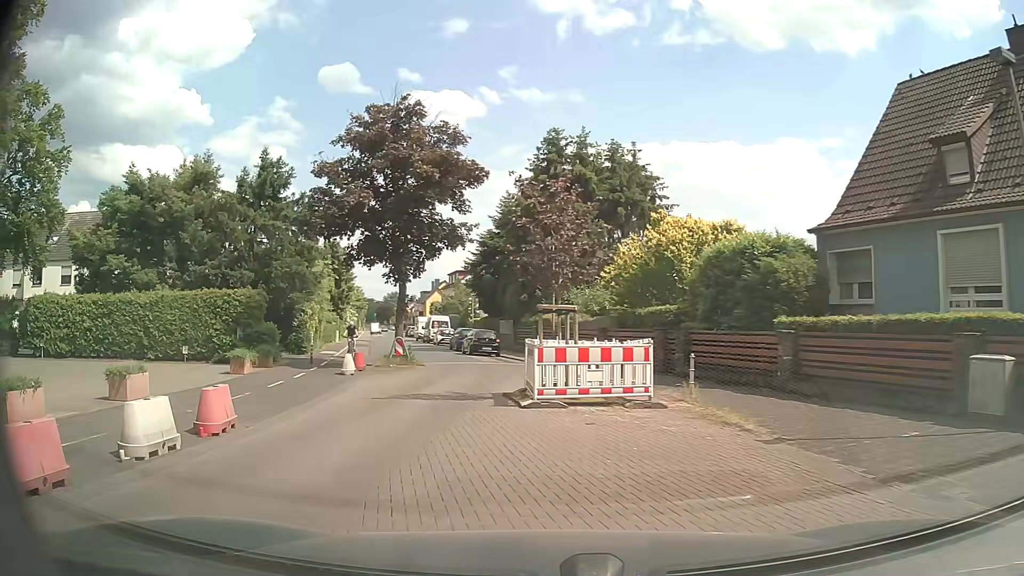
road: residential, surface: asphalt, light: Day
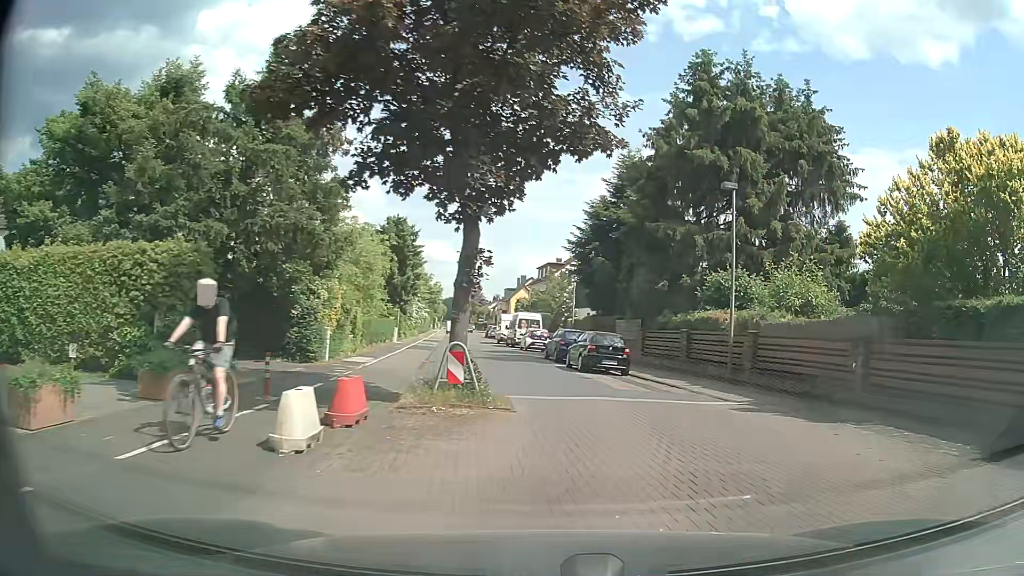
(-2.5, +13.3) m; -7°
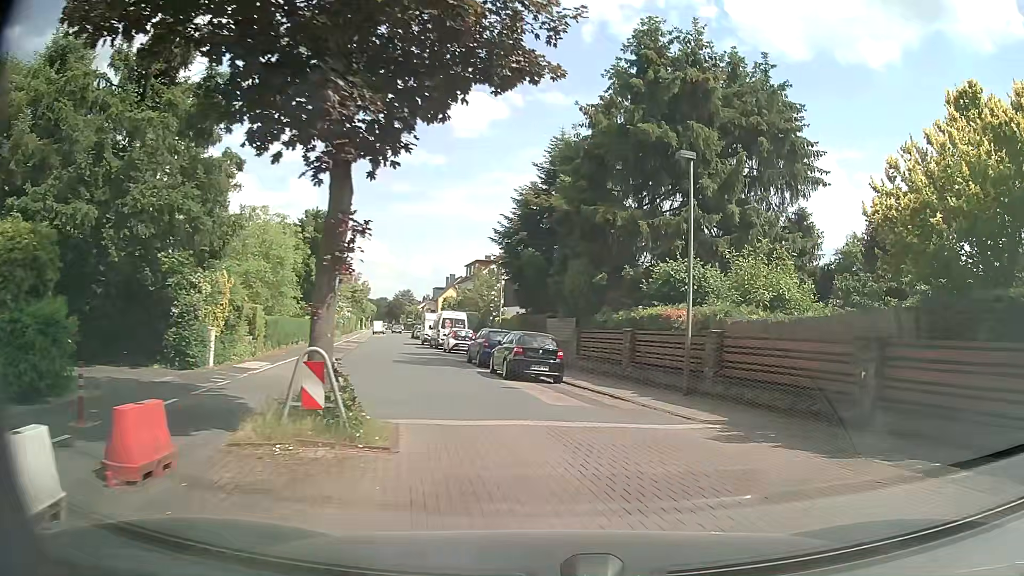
(+0.1, +3.5) m; +5°
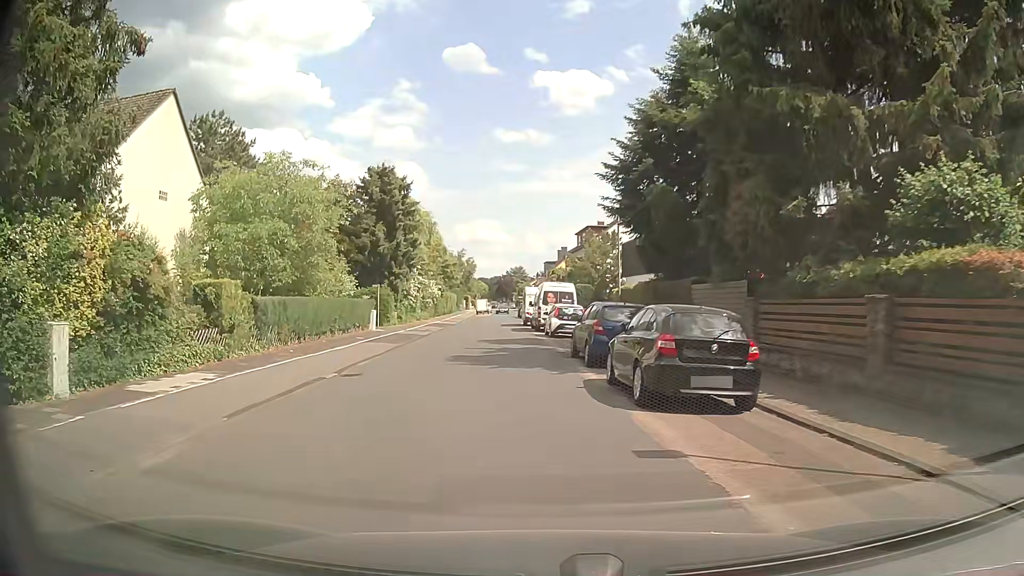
(-0.4, +10.3) m; -10°
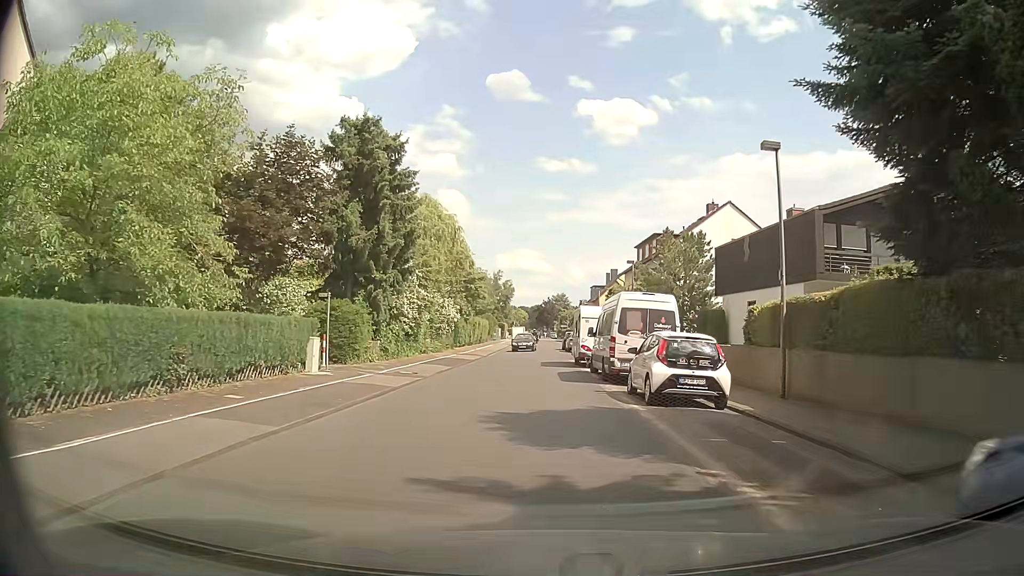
(-0.7, +15.6) m; -3°
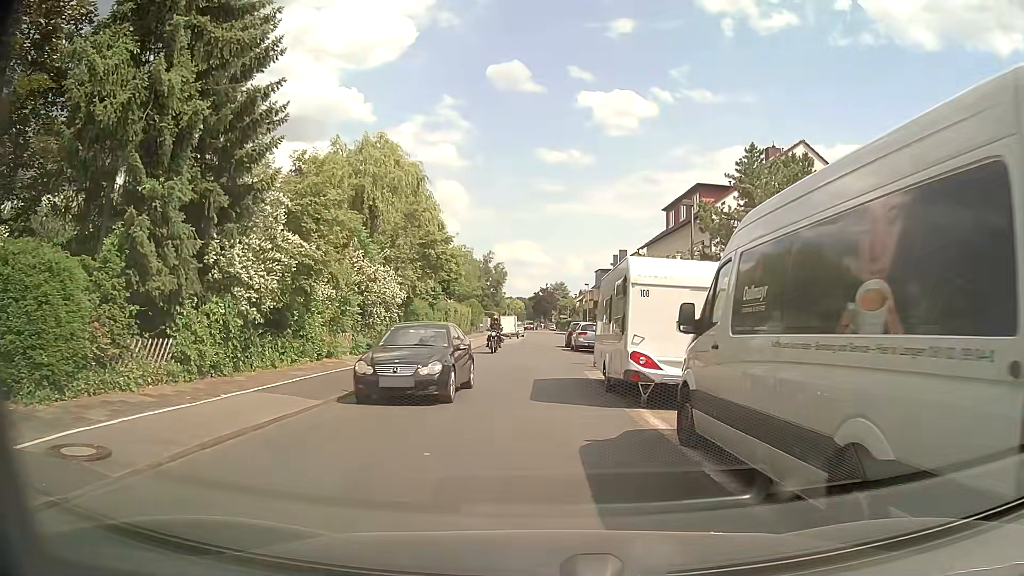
(+0.1, +16.1) m; 0°
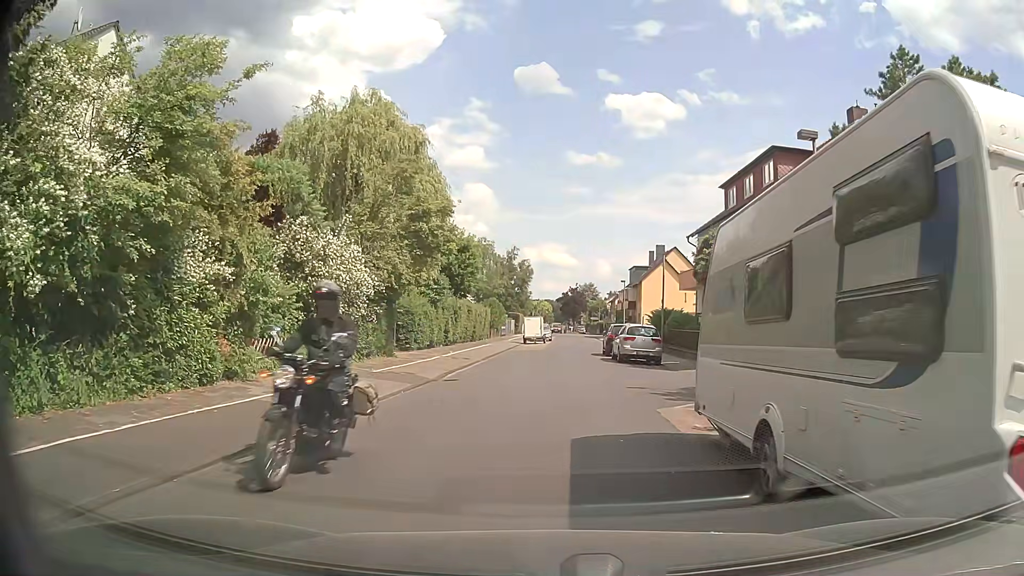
(-0.1, +8.7) m; -2°
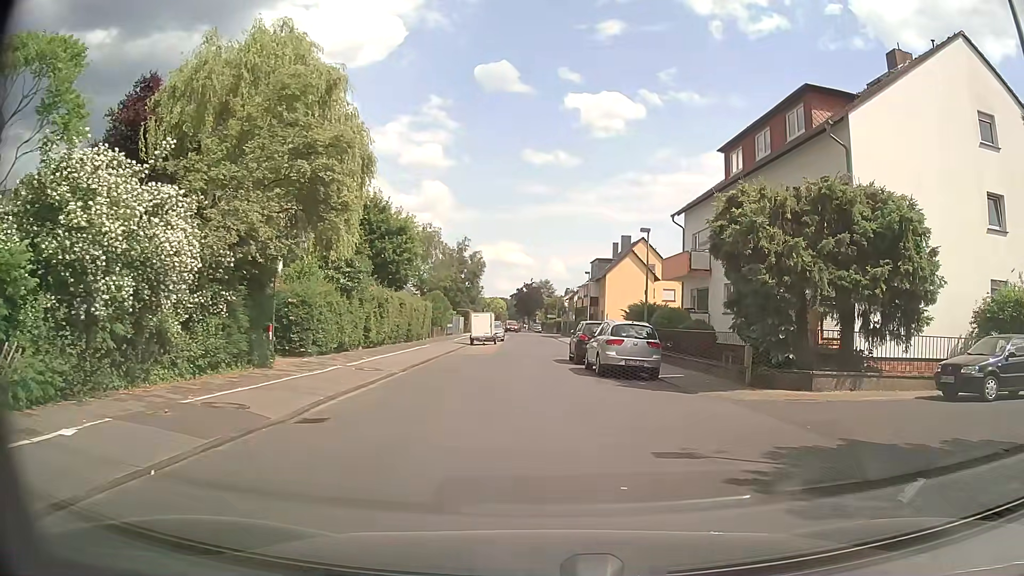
(0.0, +8.4) m; +4°
